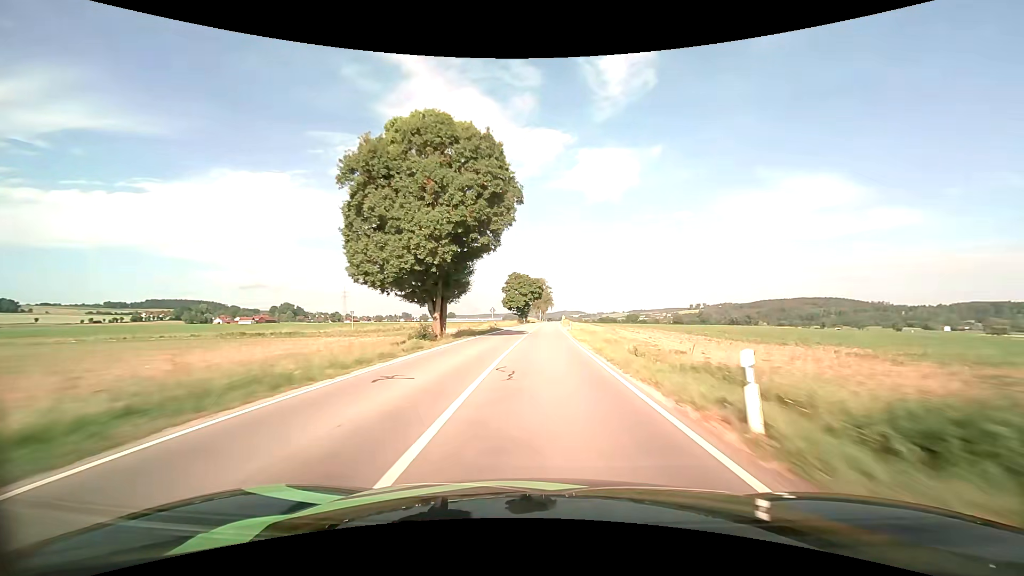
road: secondary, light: Day
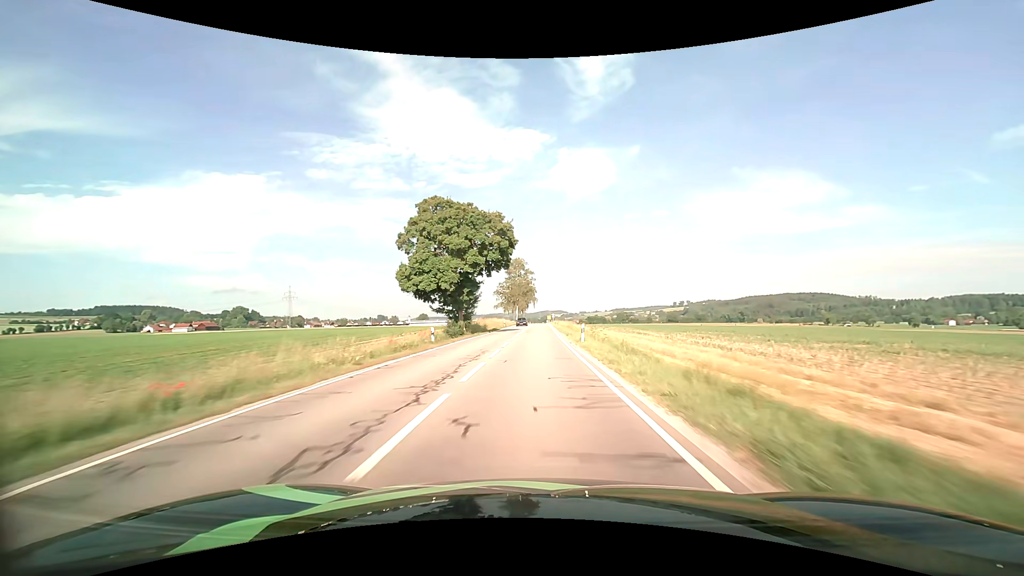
(+1.8, +76.4) m; +2°
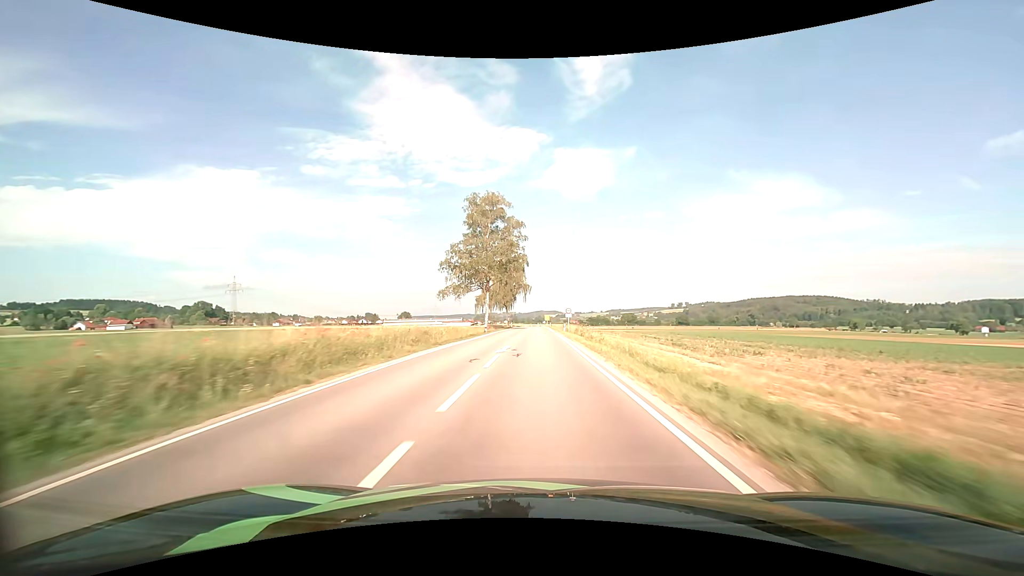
(0.0, +75.9) m; +1°
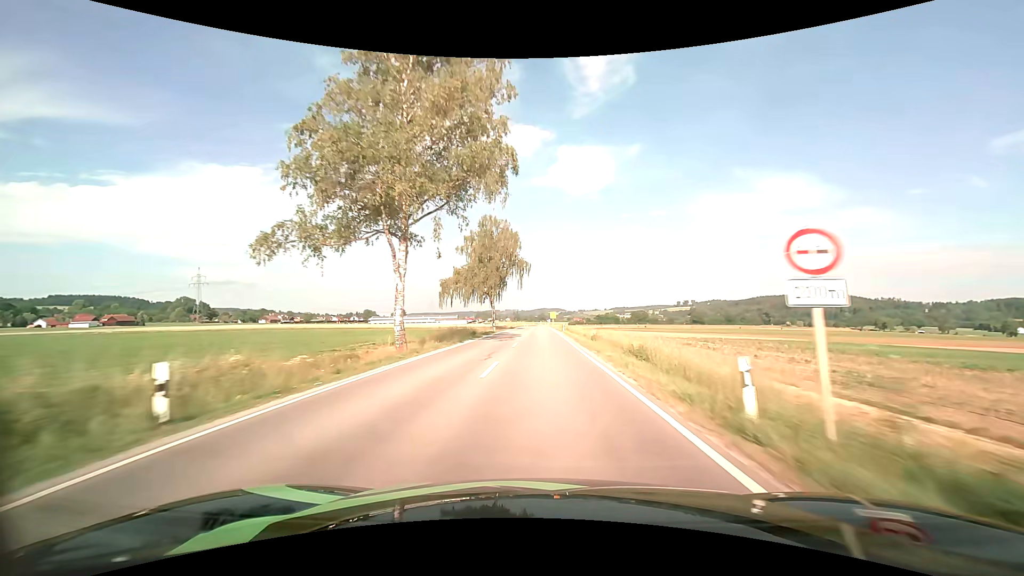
(-0.1, +44.4) m; 0°
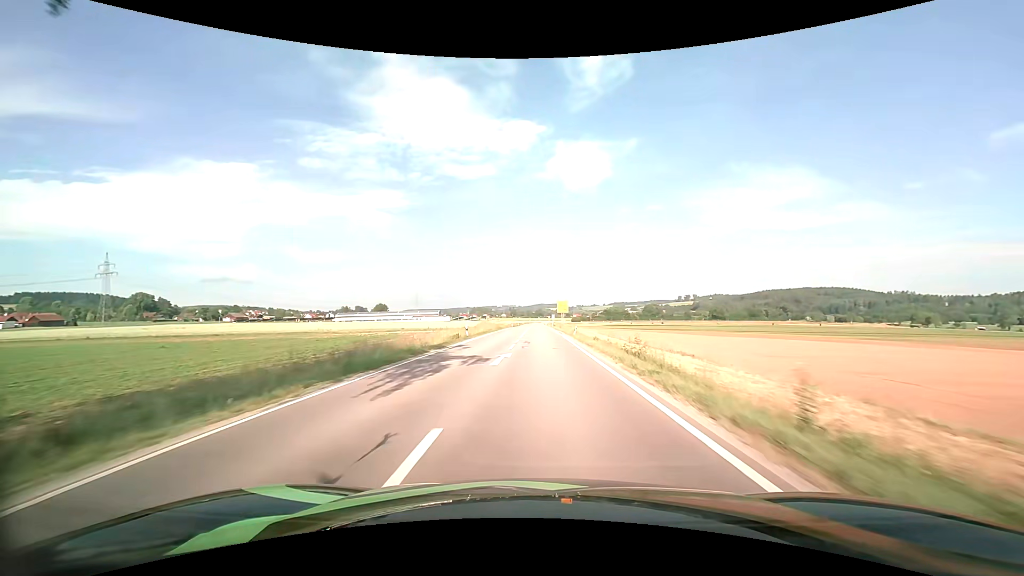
(+0.1, +70.2) m; +1°
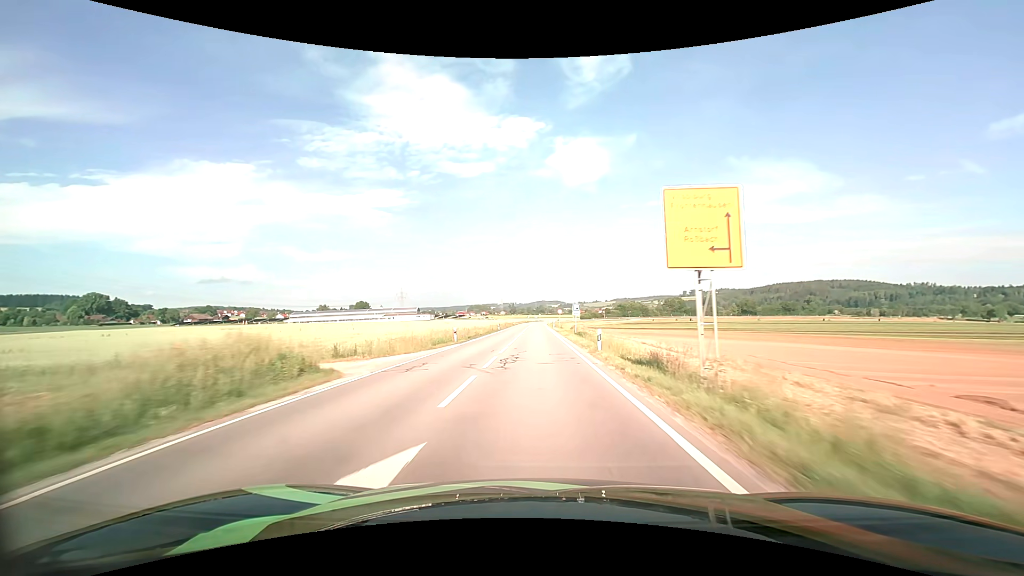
(-0.2, +68.4) m; 0°
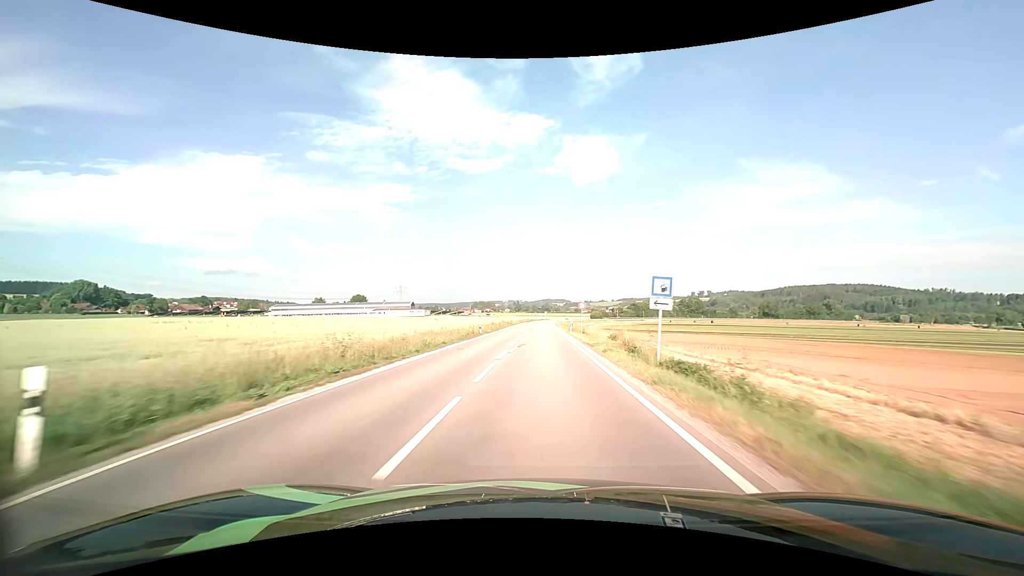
(-0.2, +27.2) m; -1°
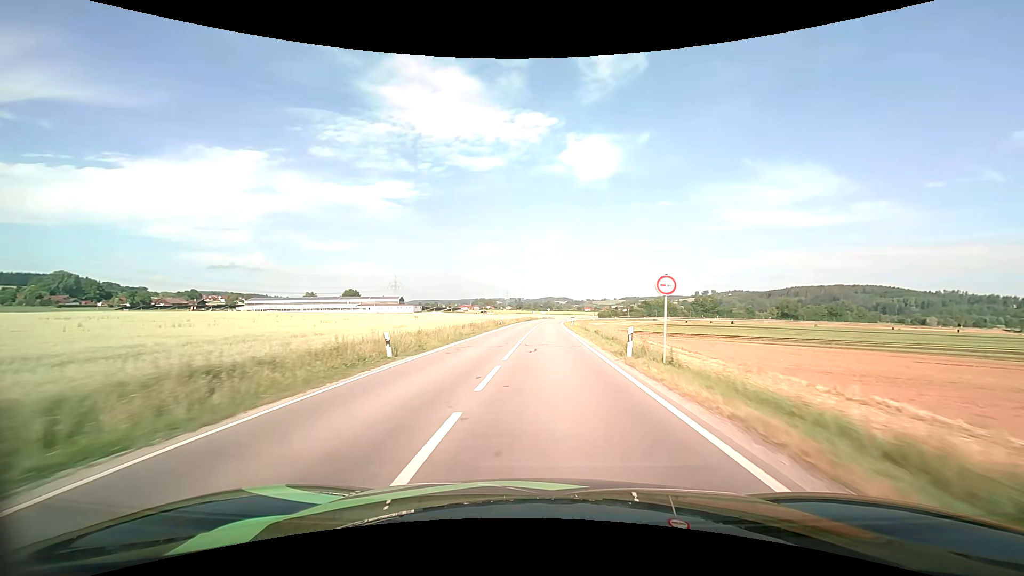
(0.0, +26.3) m; 0°
(0, +10) (0, +20) (0, +30) (0, +40) (+1, +50) (+1, +60) (+1, +70) (+2, +80) (+2, +90) (+3, +100) m
